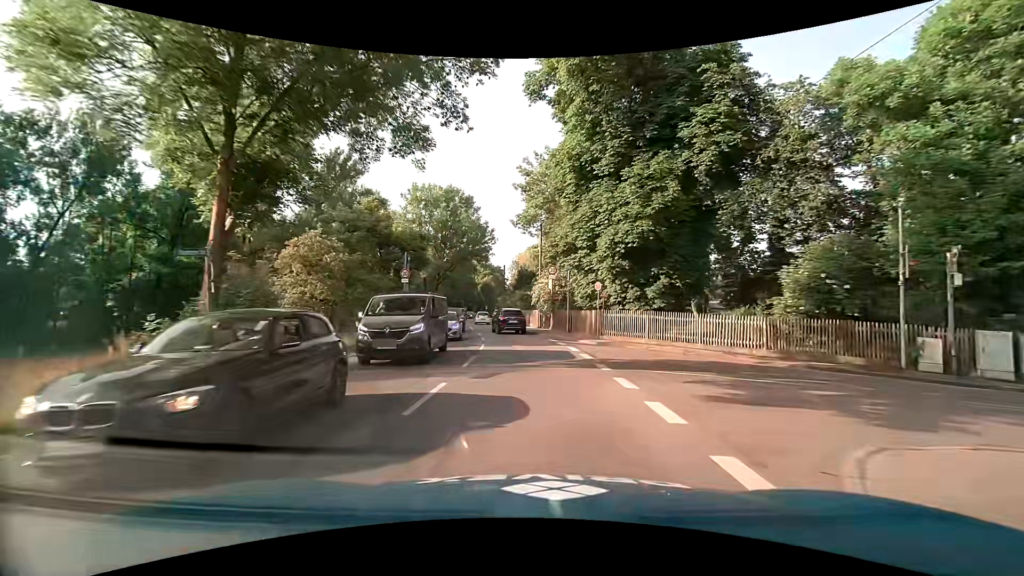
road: secondary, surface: asphalt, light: Day
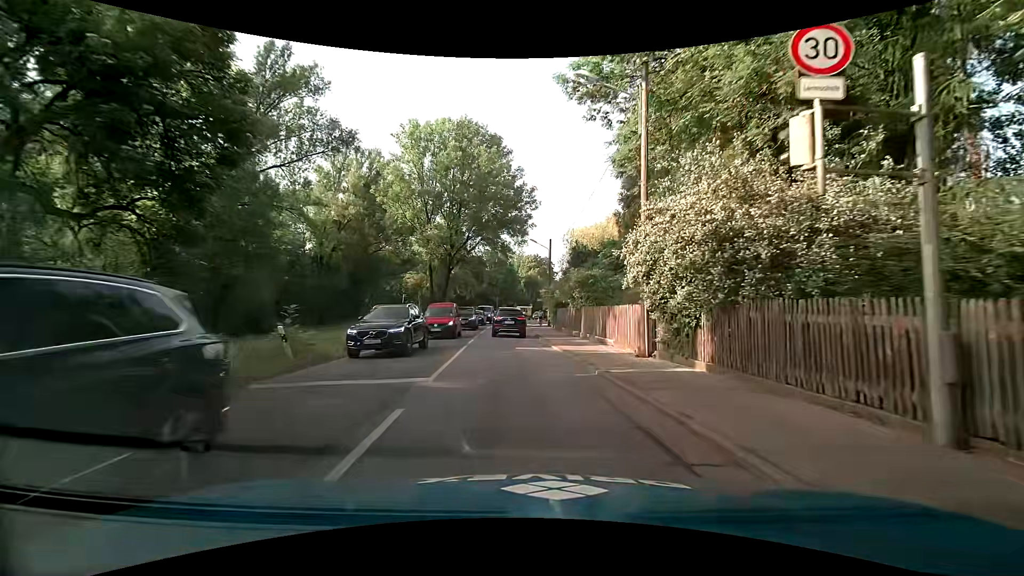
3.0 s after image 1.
(-0.9, +26.5) m; -6°
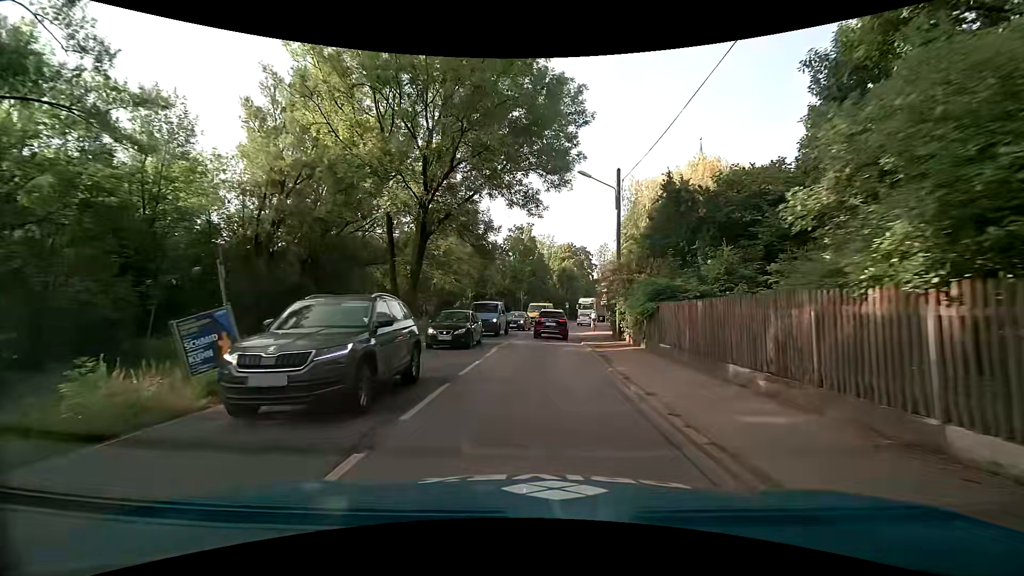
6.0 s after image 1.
(-0.9, +24.0) m; -3°
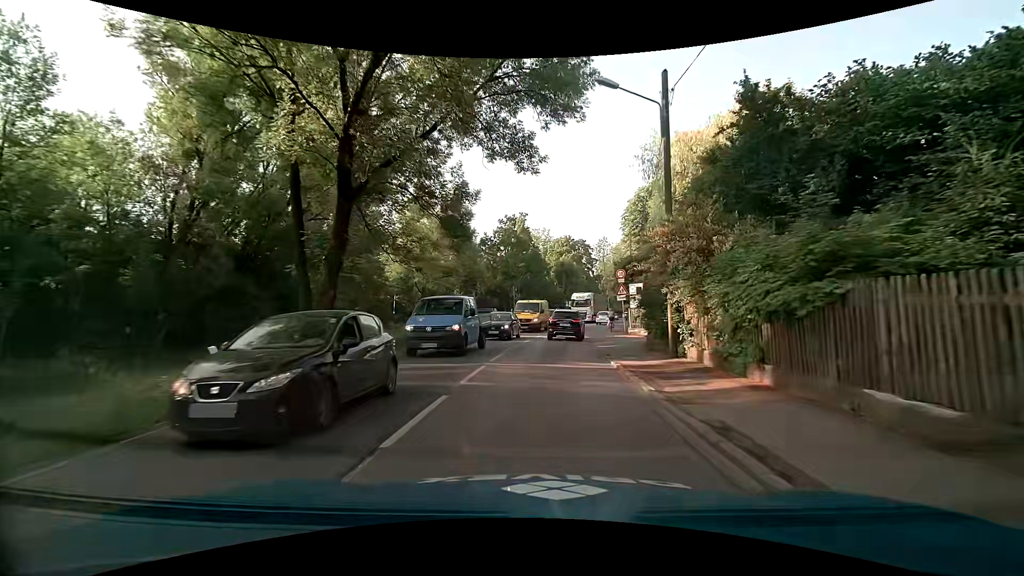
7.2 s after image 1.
(0.0, +10.2) m; +1°
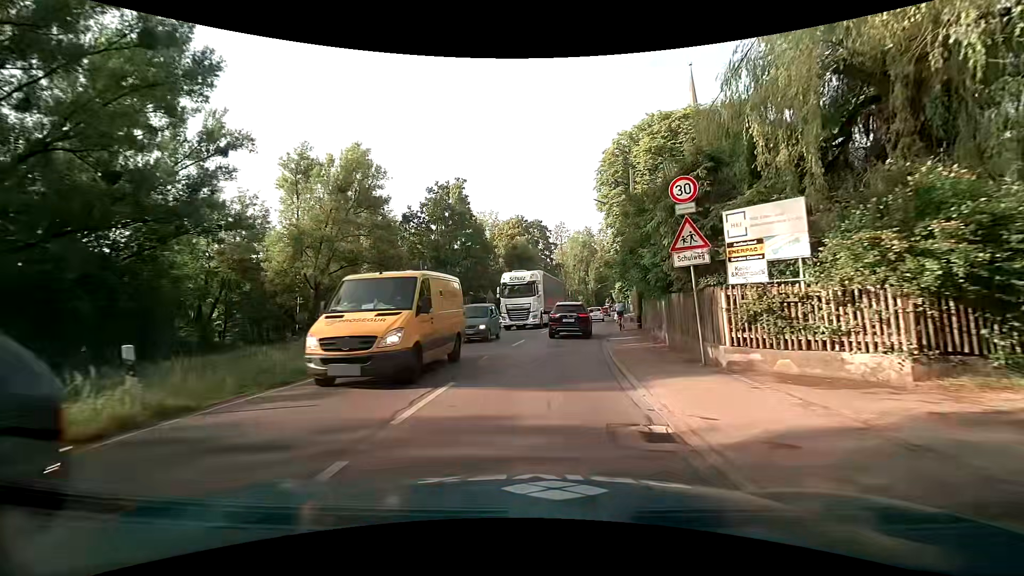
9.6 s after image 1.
(+0.8, +21.4) m; +4°
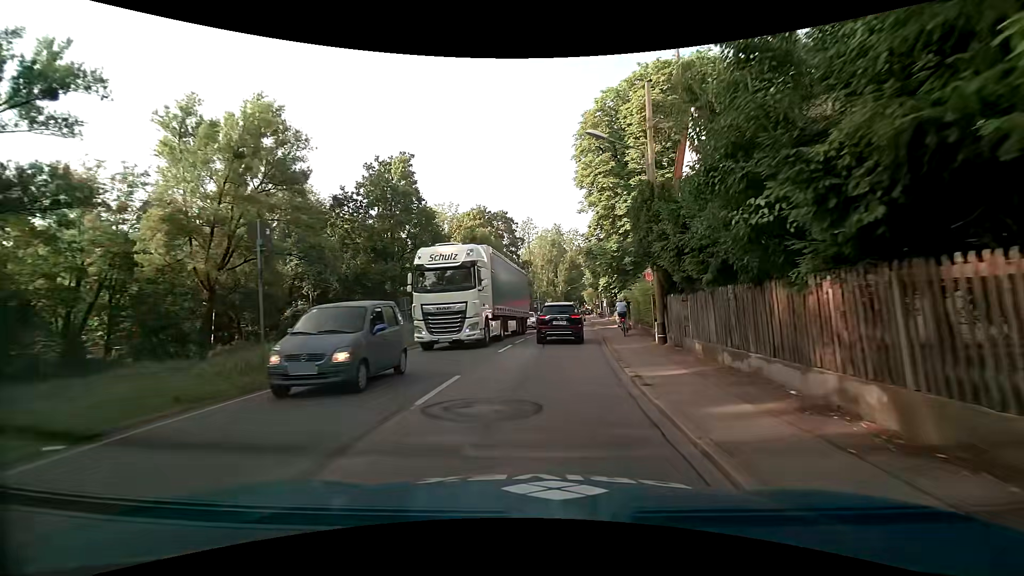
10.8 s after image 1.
(+0.5, +11.1) m; +4°
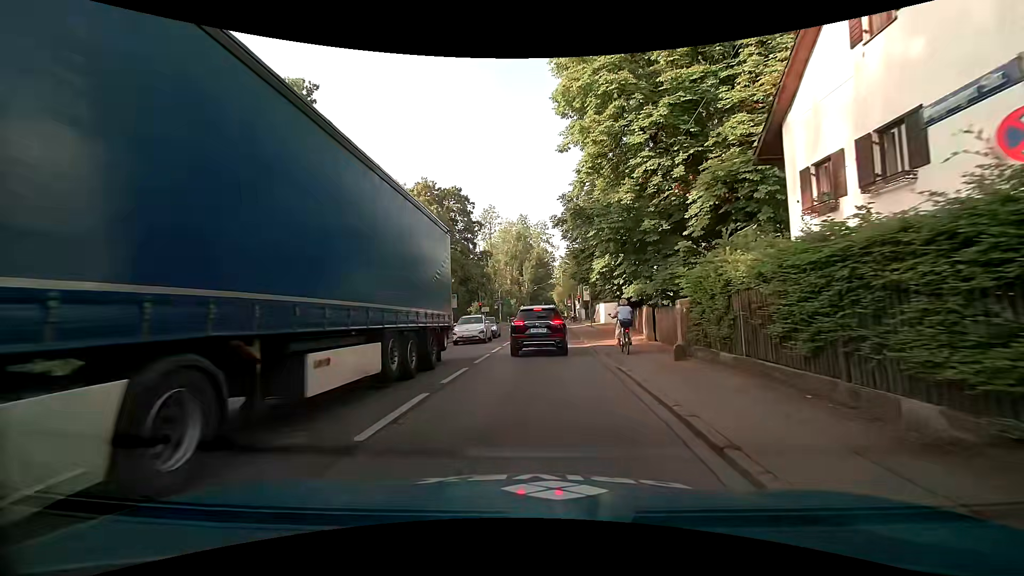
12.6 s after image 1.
(+0.8, +15.1) m; +5°
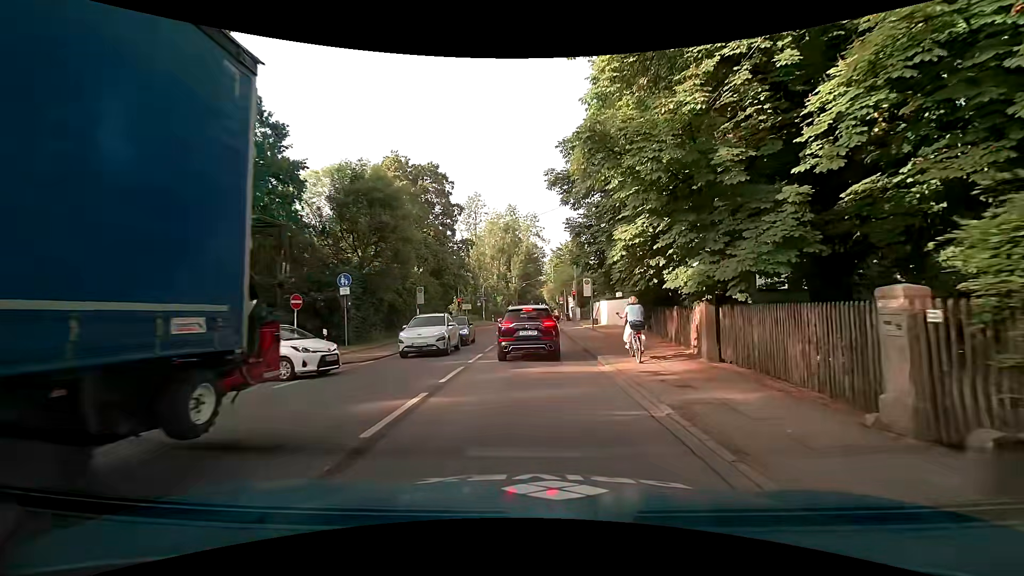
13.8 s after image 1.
(+0.1, +8.4) m; +2°
